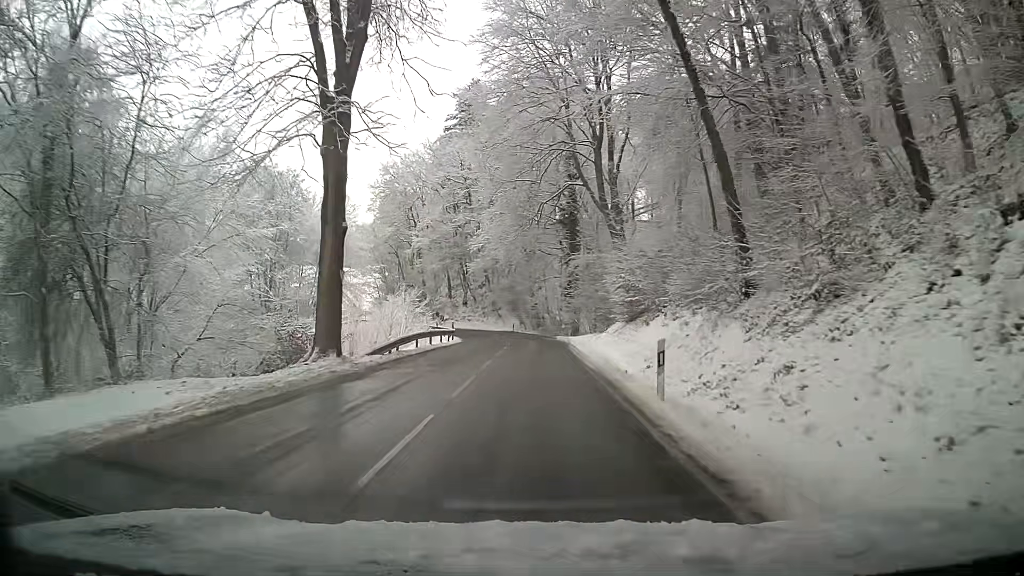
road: tertiary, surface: asphalt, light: Day
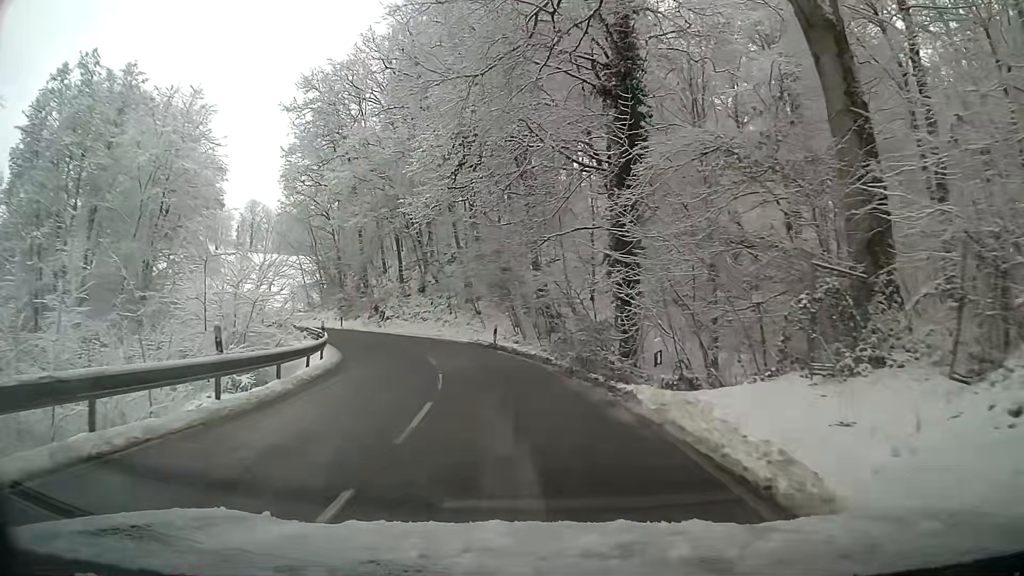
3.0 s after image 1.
(+0.6, +34.6) m; -1°
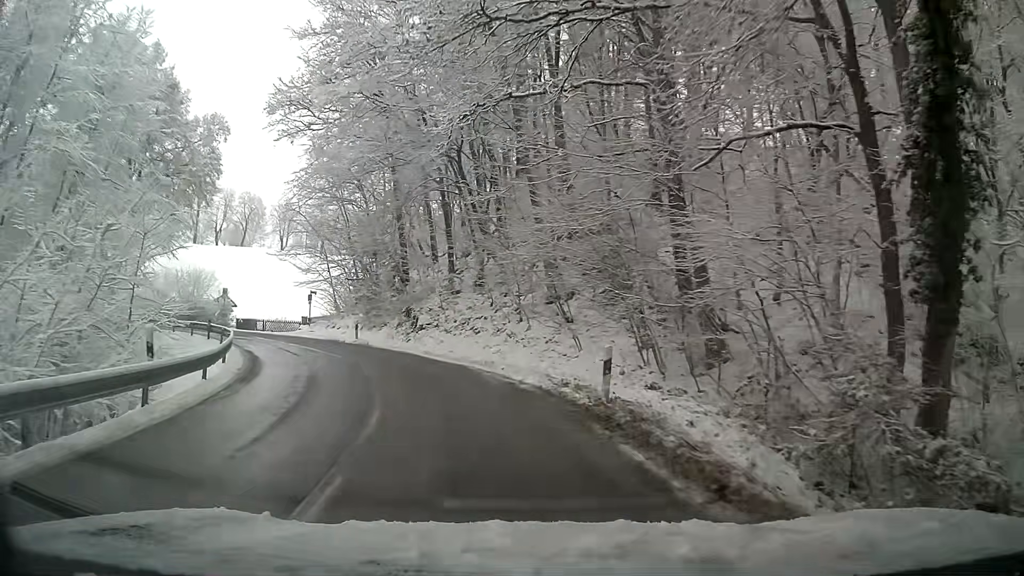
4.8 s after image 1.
(-1.3, +18.2) m; -10°
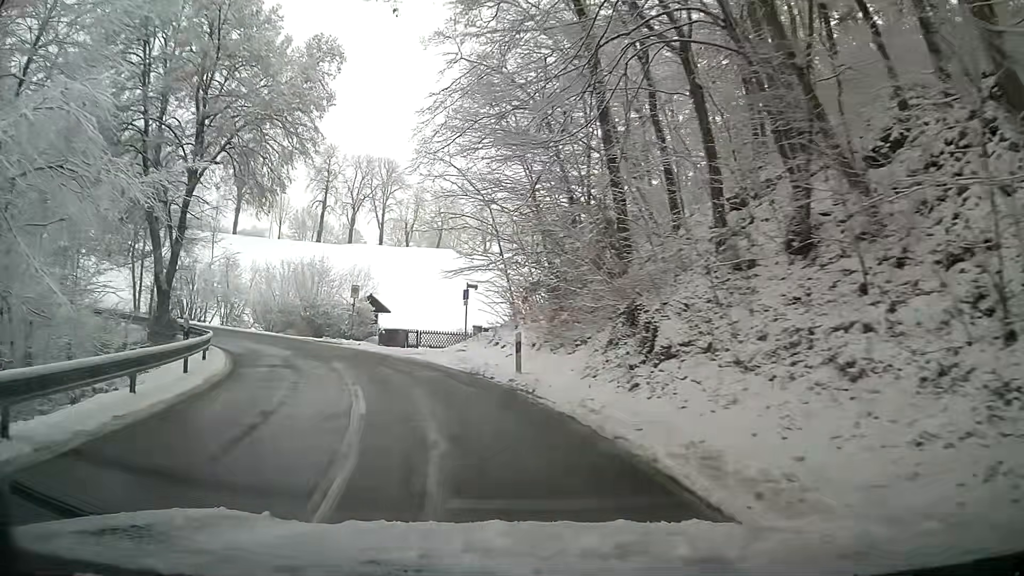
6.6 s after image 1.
(-2.6, +17.5) m; -17°
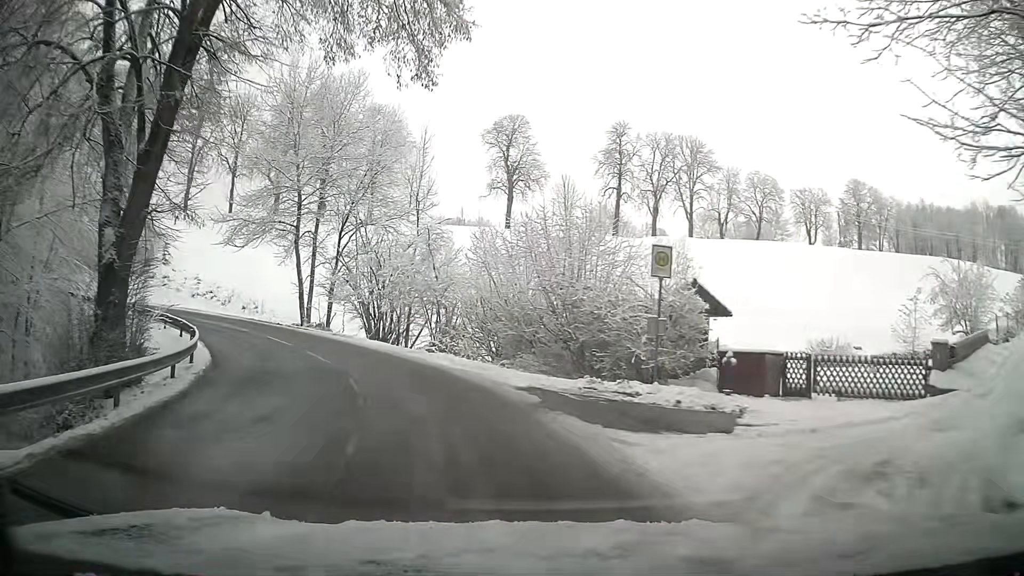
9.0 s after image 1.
(-5.3, +21.9) m; -26°
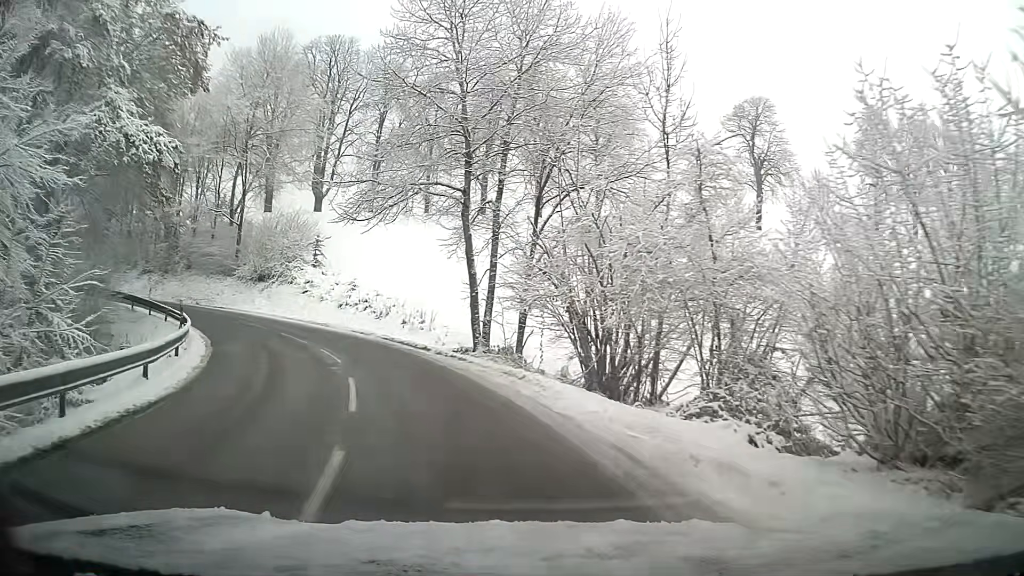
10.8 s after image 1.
(-2.7, +15.4) m; -21°
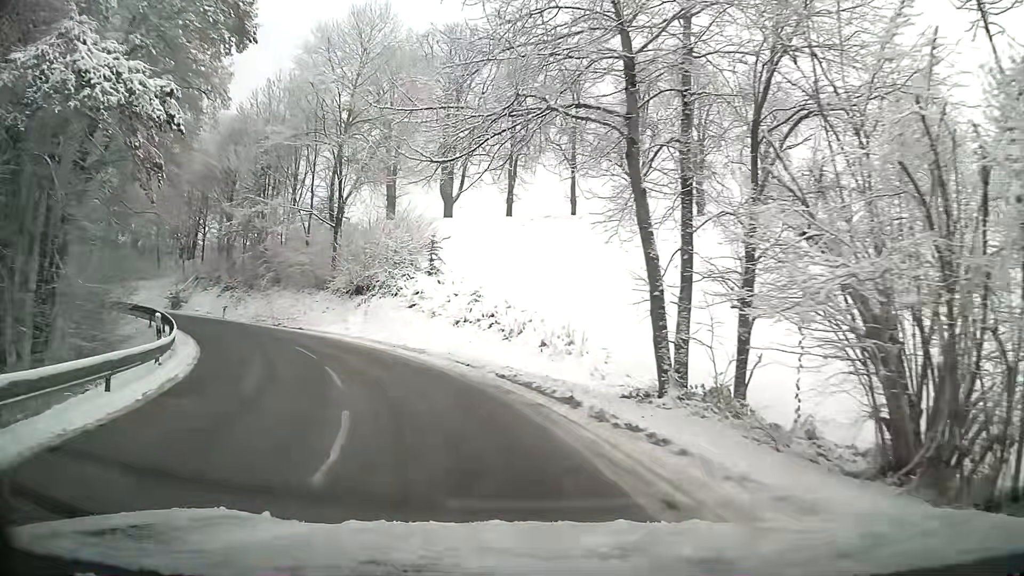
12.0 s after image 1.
(-1.2, +10.5) m; -13°
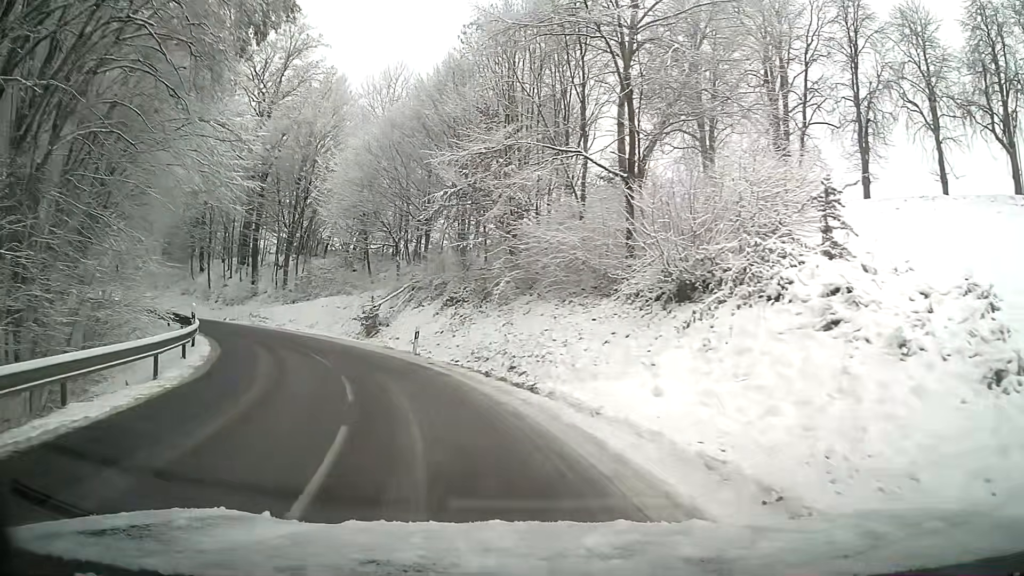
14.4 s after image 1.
(-4.7, +19.7) m; -26°
(-1, +10) (-4, +19) (-9, +28) (-15, +36) (-23, +43) (-30, +49) (-38, +56) (-45, +63) (-51, +71) (-56, +79) m
